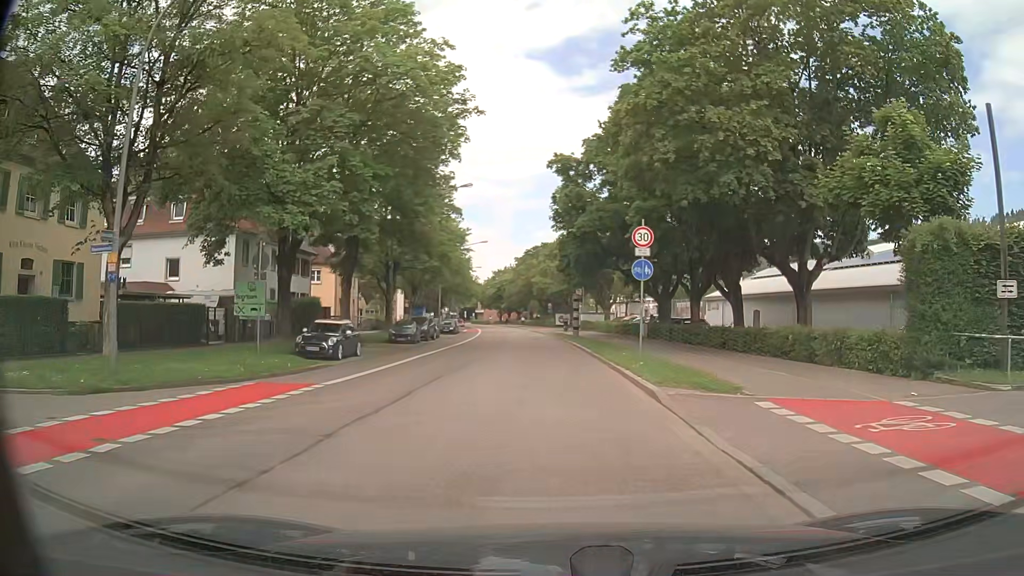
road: secondary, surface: asphalt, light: Day
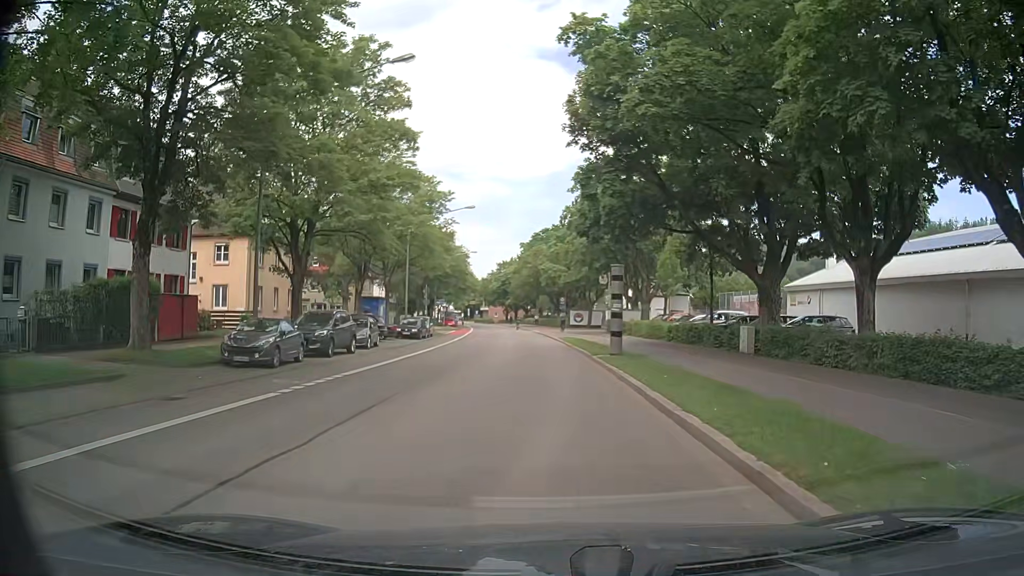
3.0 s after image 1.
(0.0, +22.5) m; 0°
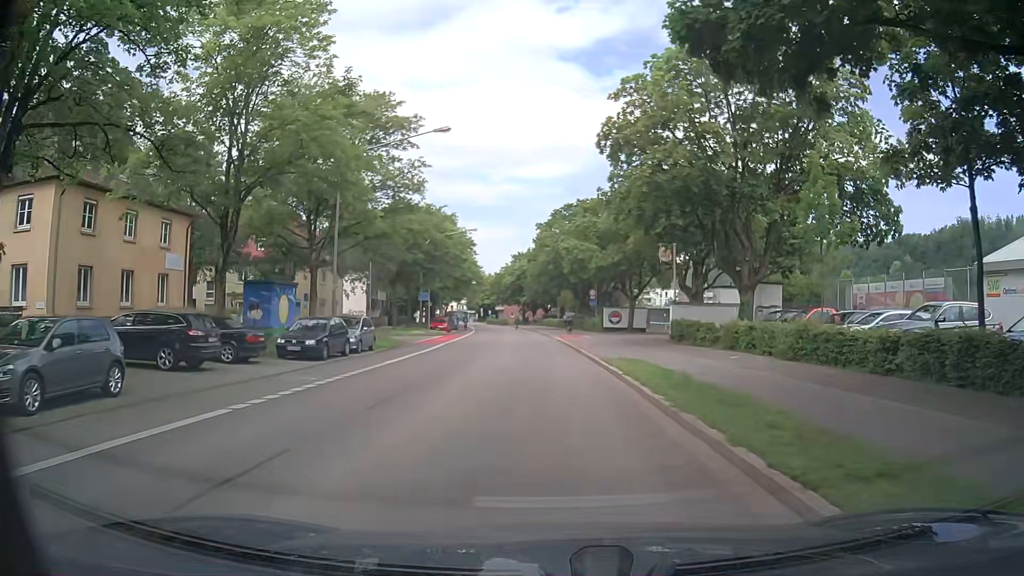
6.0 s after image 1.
(-0.7, +22.5) m; -3°
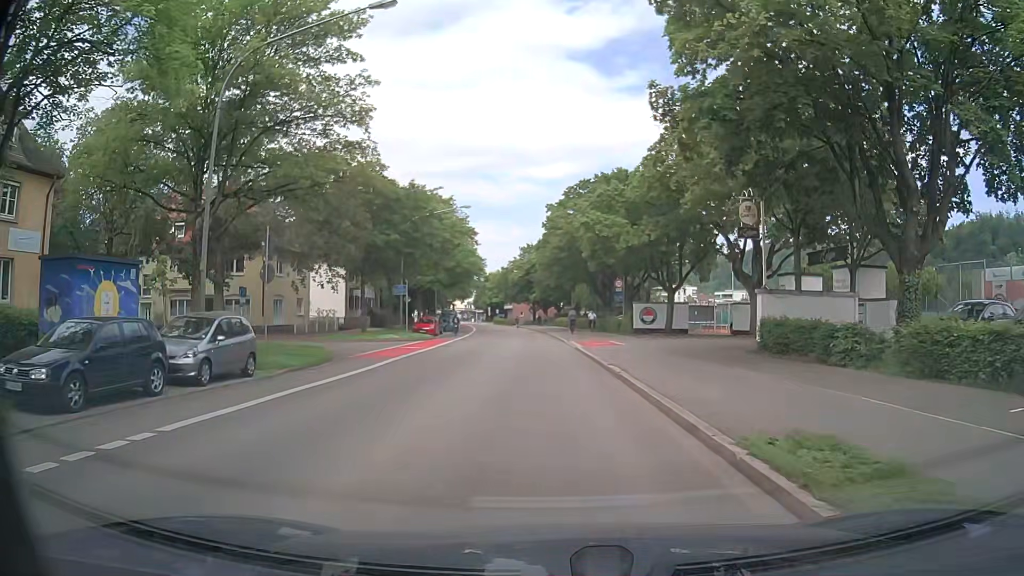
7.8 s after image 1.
(-0.3, +13.6) m; -2°
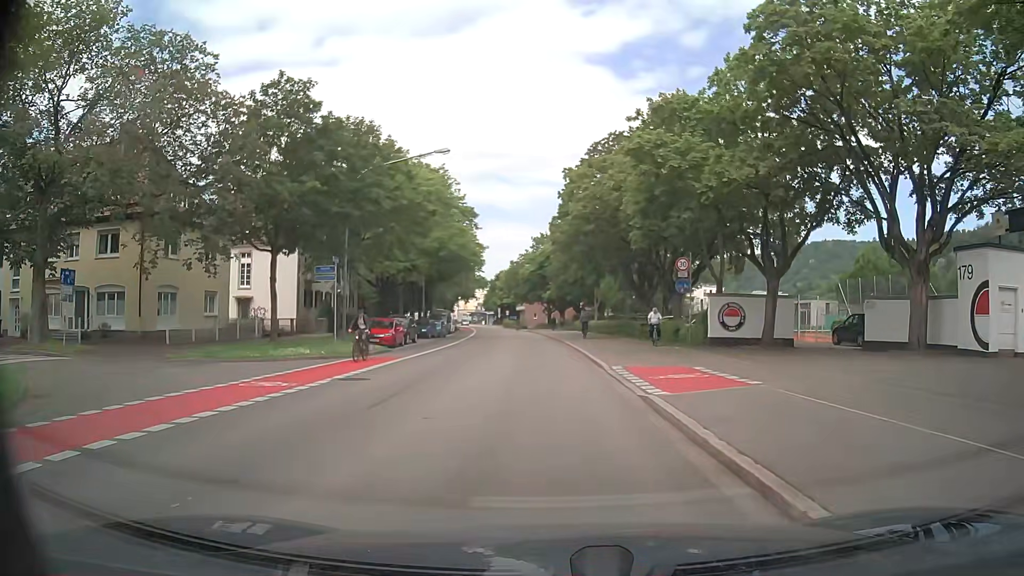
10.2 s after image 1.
(+0.1, +18.1) m; -1°
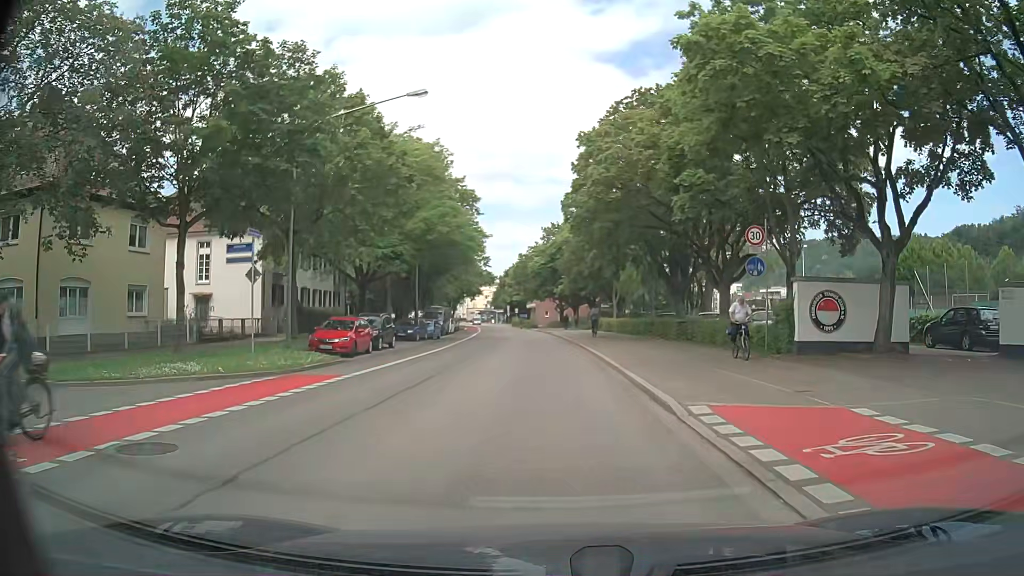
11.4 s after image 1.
(0.0, +9.0) m; 0°
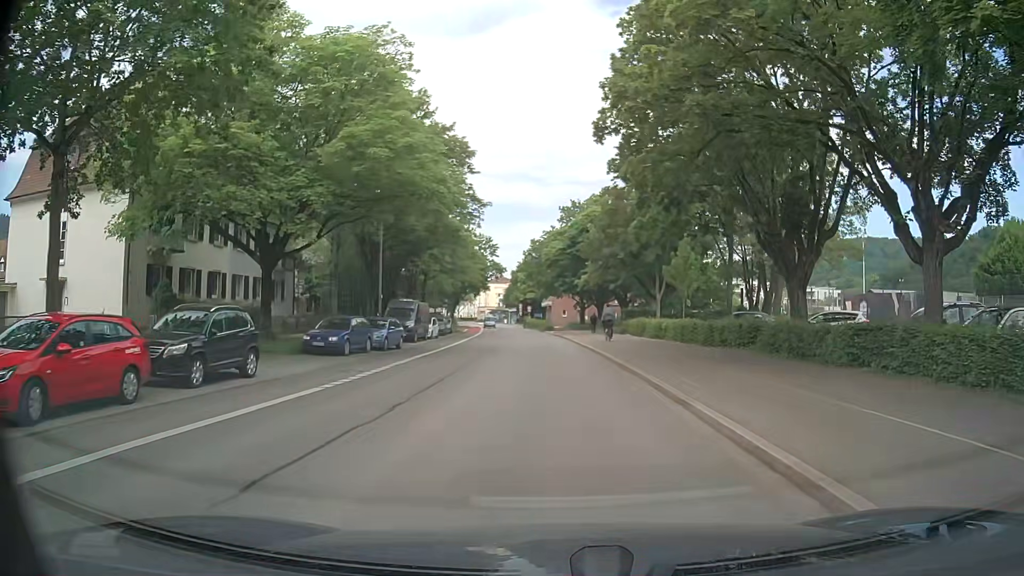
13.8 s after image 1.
(-0.4, +18.1) m; -2°
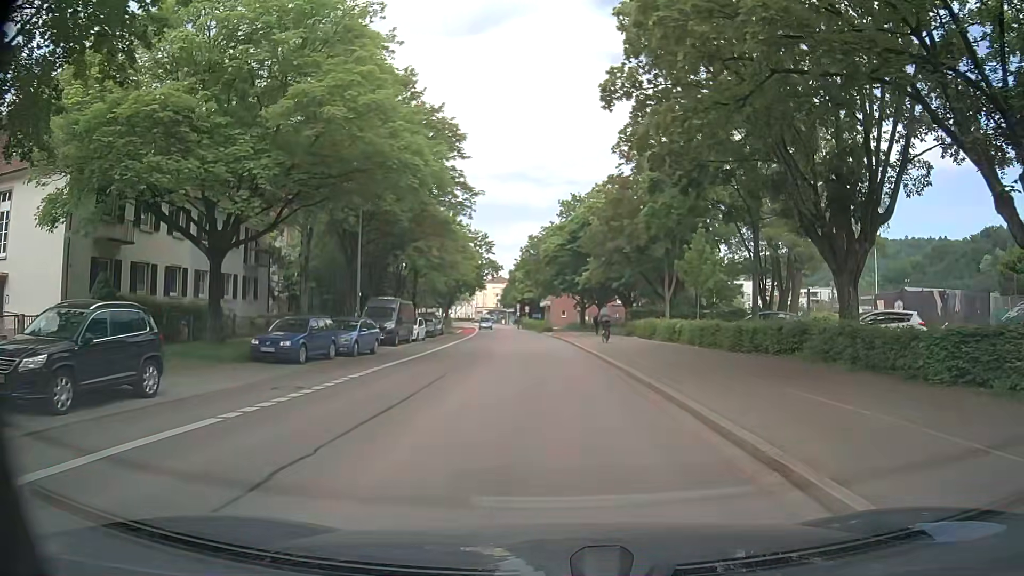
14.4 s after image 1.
(0.0, +4.5) m; 0°
(0, +10) (0, +20) (0, +30) (-1, +40) (-1, +50) (-2, +60) (-3, +70) (-4, +80) (-5, +90) (-7, +100) m
